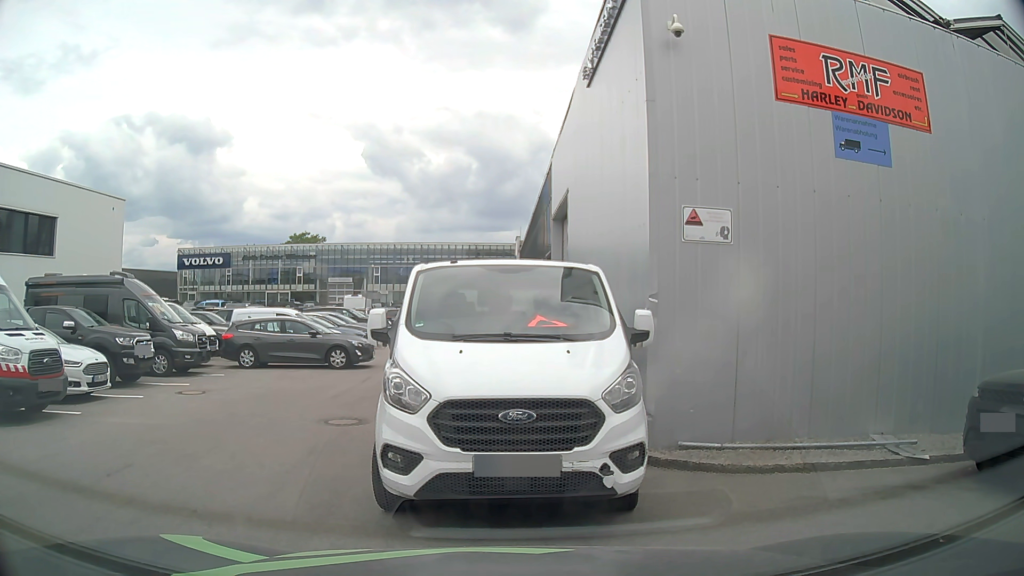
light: Day
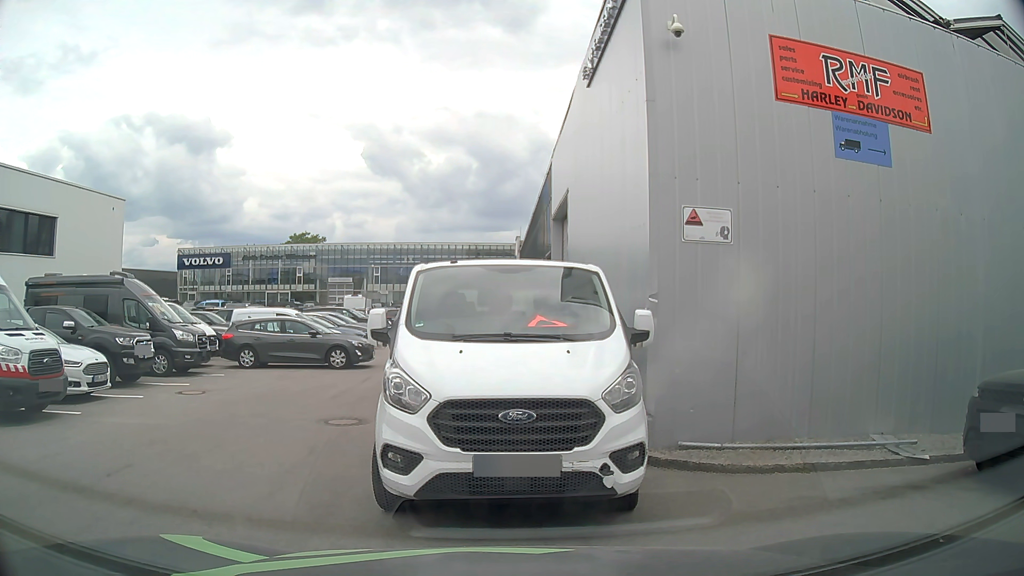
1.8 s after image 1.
(0.0, 0.0) m; 0°
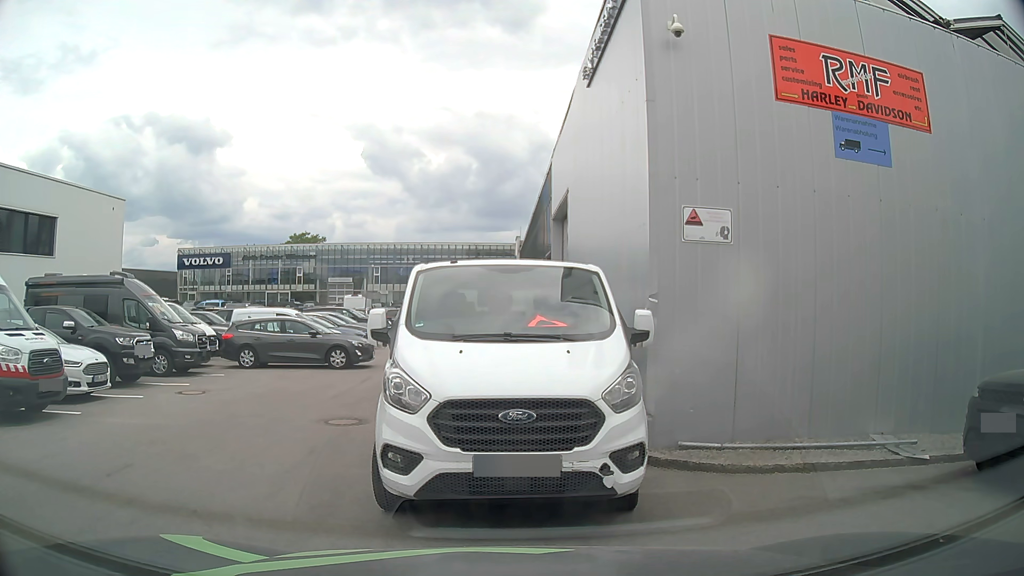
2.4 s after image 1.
(0.0, 0.0) m; 0°
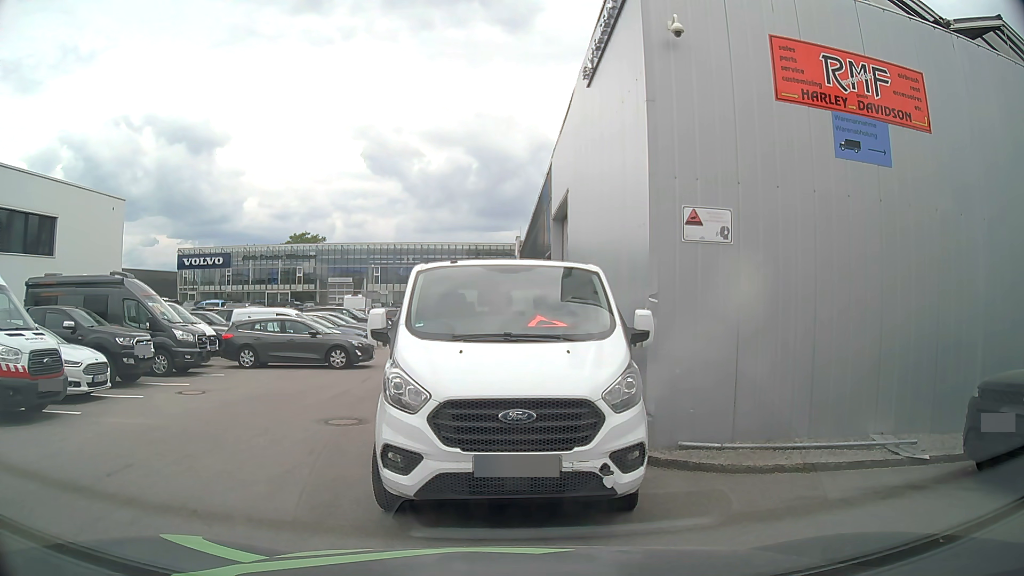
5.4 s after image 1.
(0.0, 0.0) m; 0°
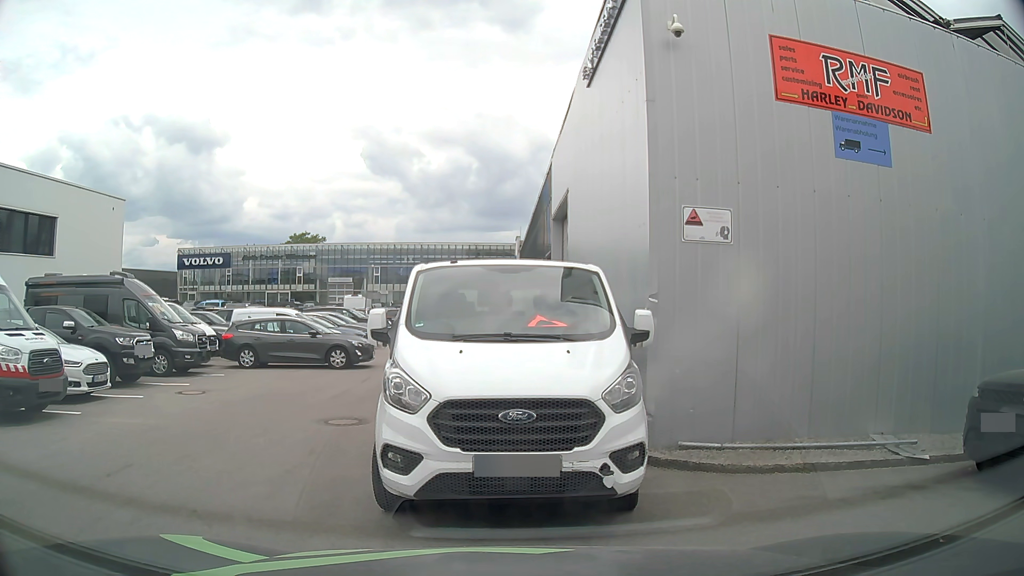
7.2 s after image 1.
(0.0, 0.0) m; 0°
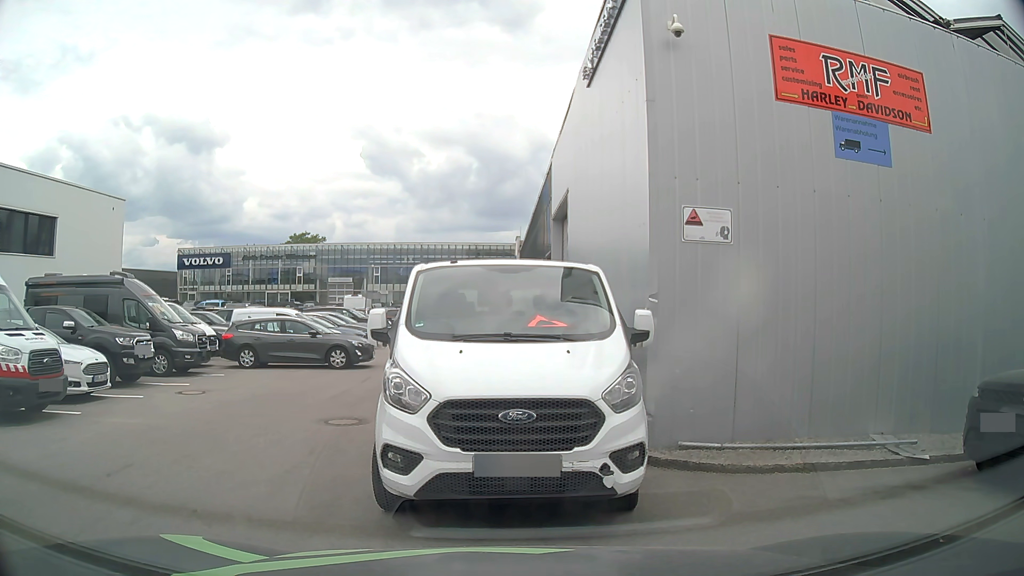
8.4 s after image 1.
(0.0, 0.0) m; 0°
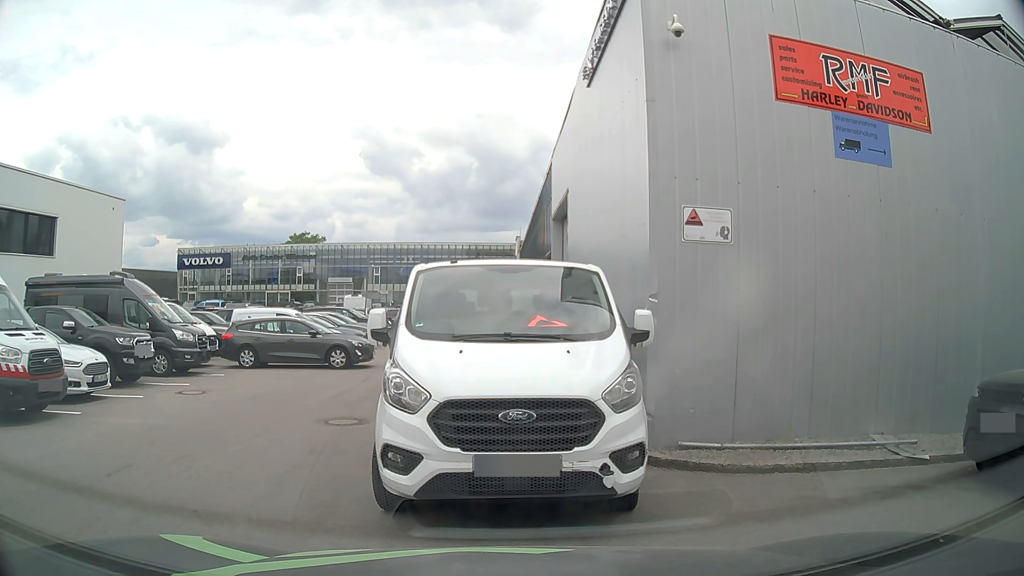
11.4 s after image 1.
(0.0, 0.0) m; 0°
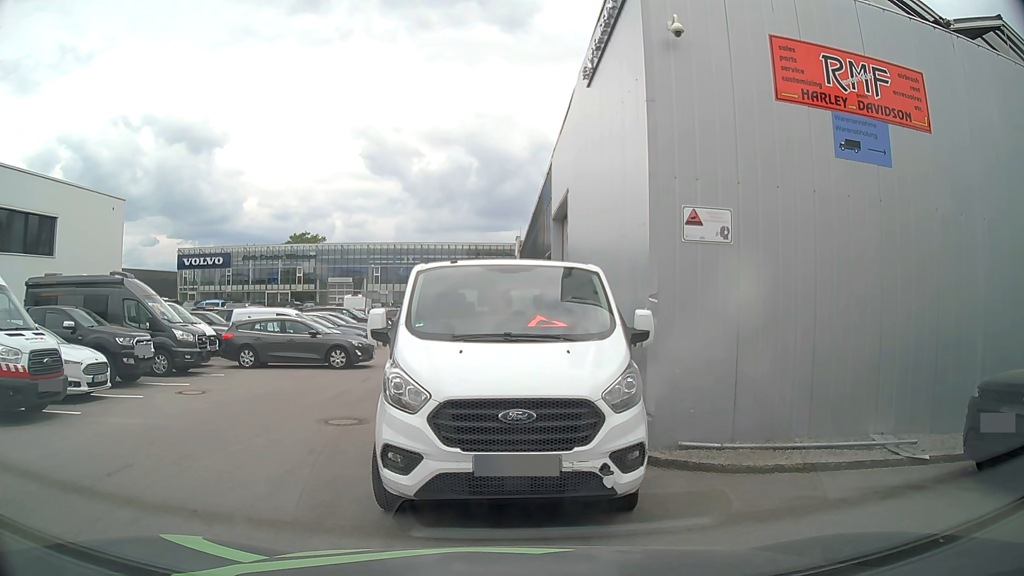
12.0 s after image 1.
(0.0, 0.0) m; 0°
